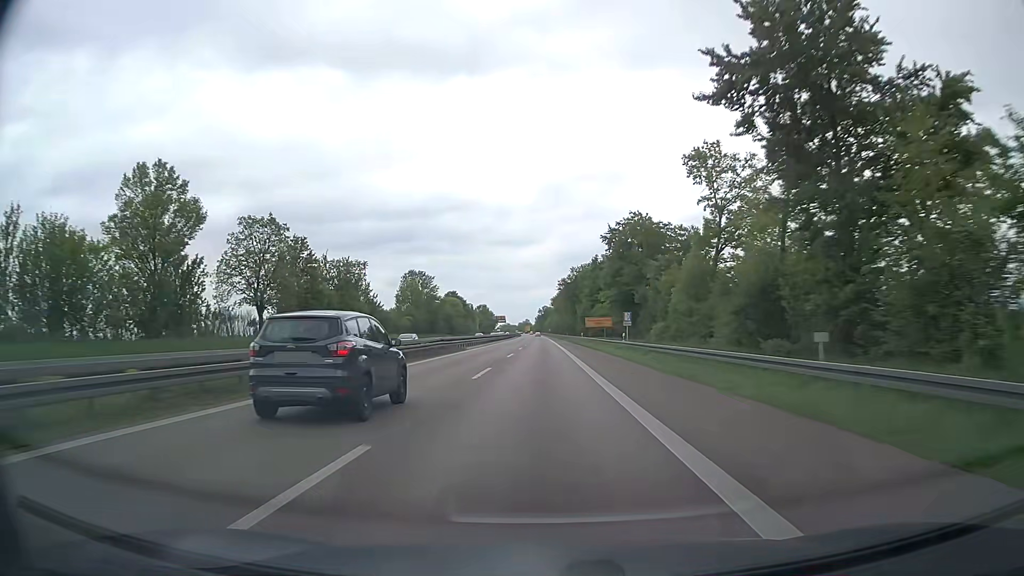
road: trunk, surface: asphalt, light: Day
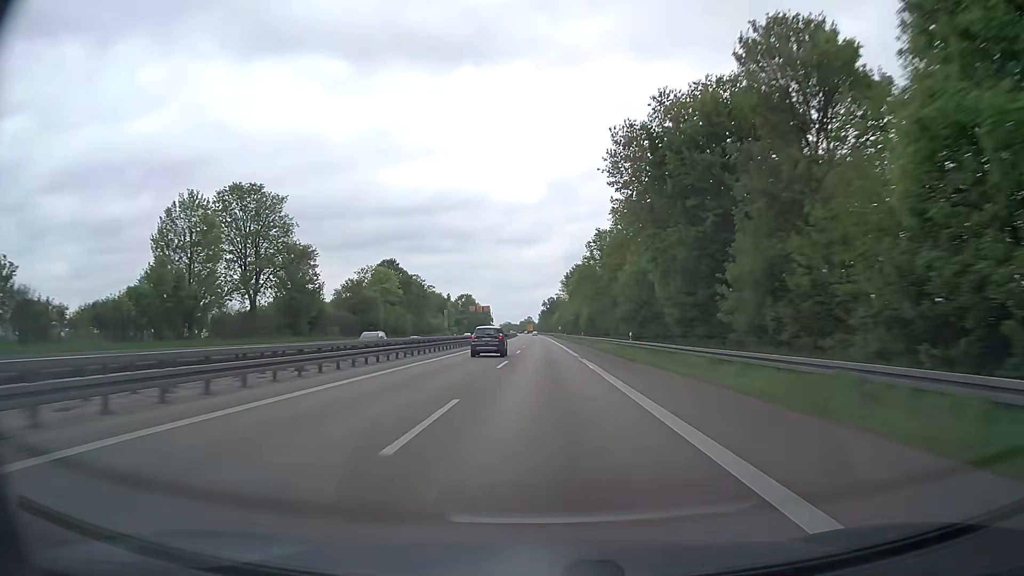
(-0.7, +102.2) m; -1°
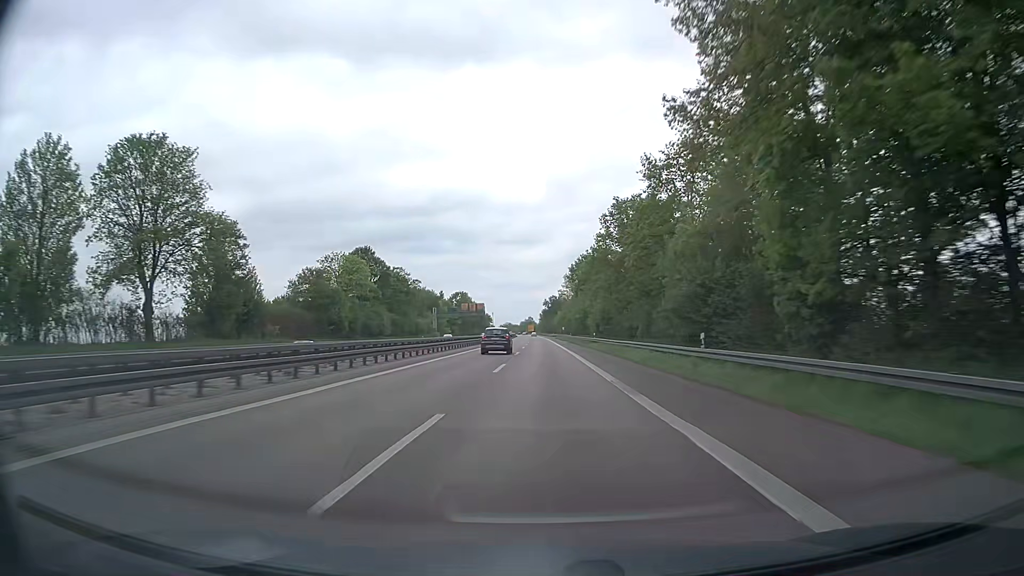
(0.0, +20.4) m; 0°
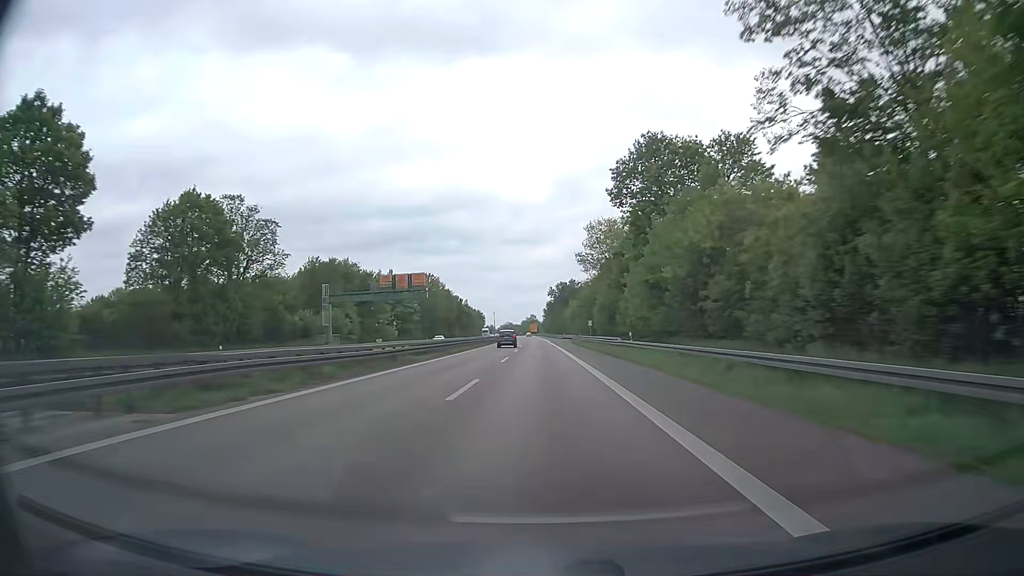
(-0.2, +81.7) m; -1°
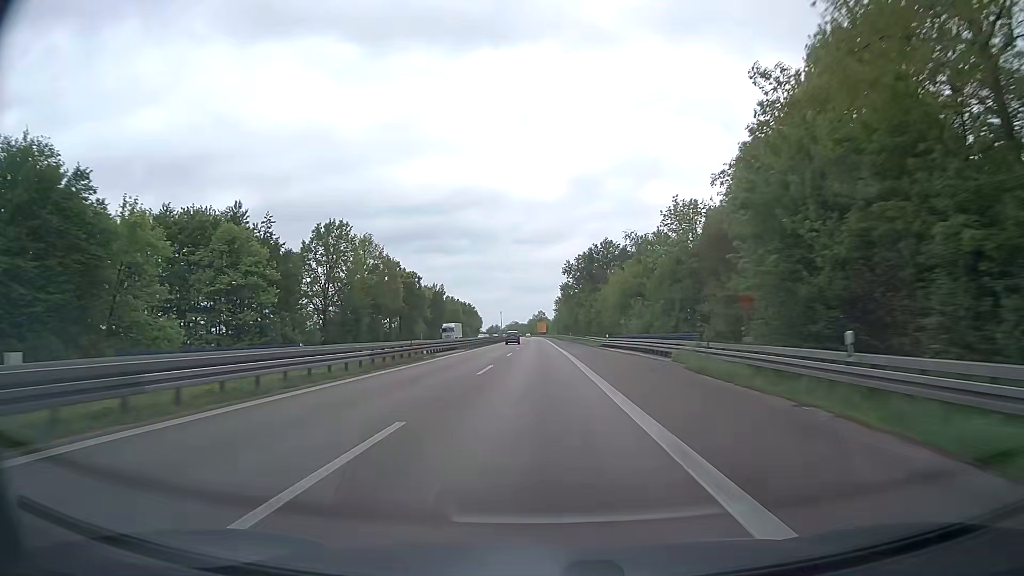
(-0.2, +81.8) m; -1°
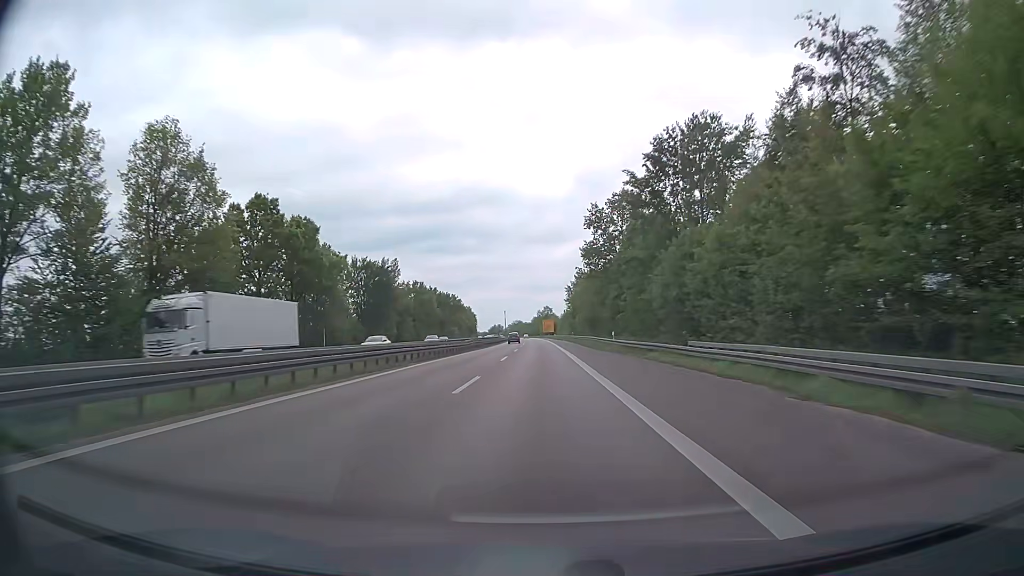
(-0.4, +61.3) m; -1°
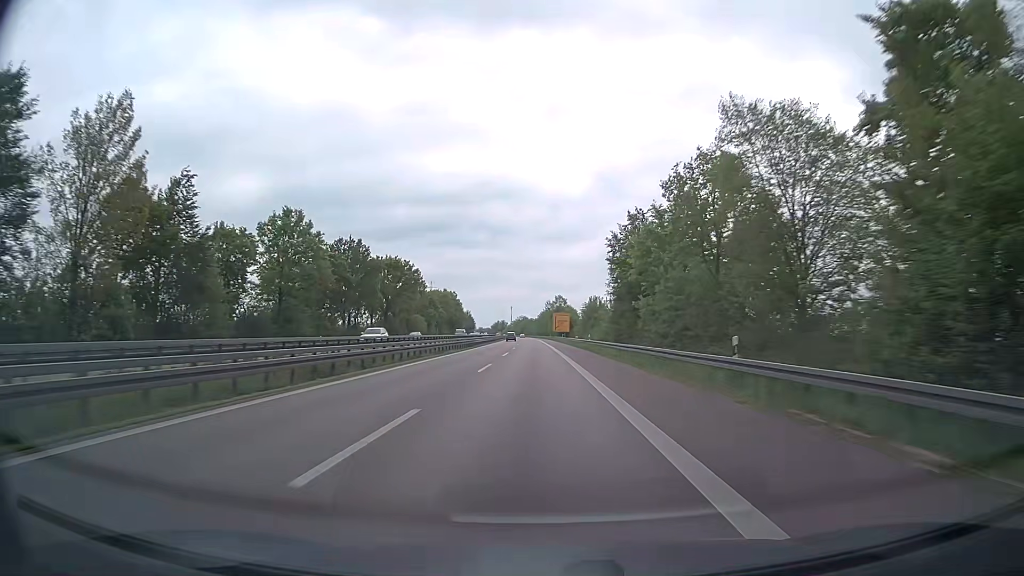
(-0.6, +81.7) m; -1°
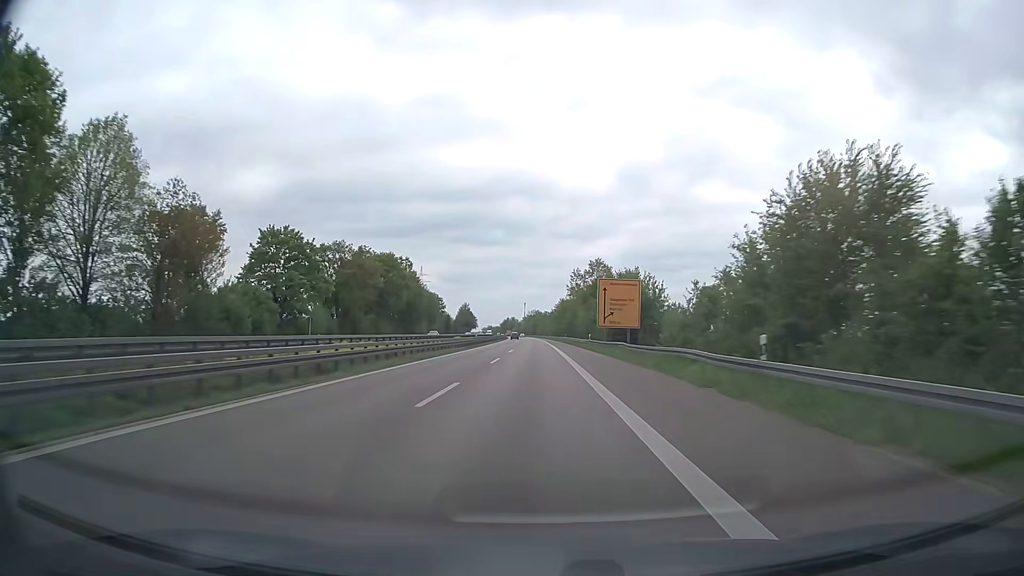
(-1.2, +102.0) m; -1°
(0, +10) (0, +20) (0, +30) (0, +40) (0, +50) (-1, +60) (-1, +70) (-1, +80) (-1, +90) (-1, +100) m
